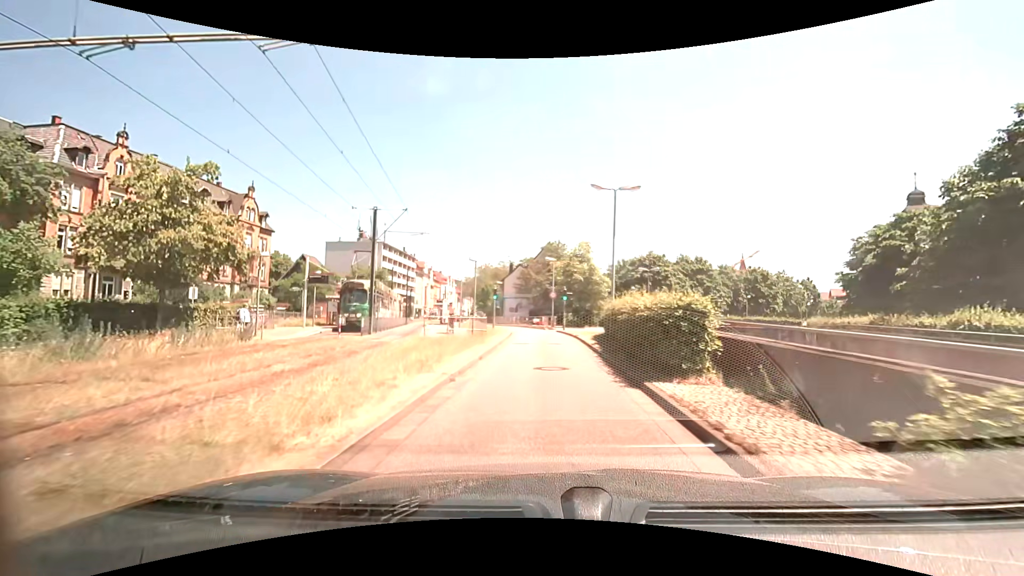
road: secondary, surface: asphalt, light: Day
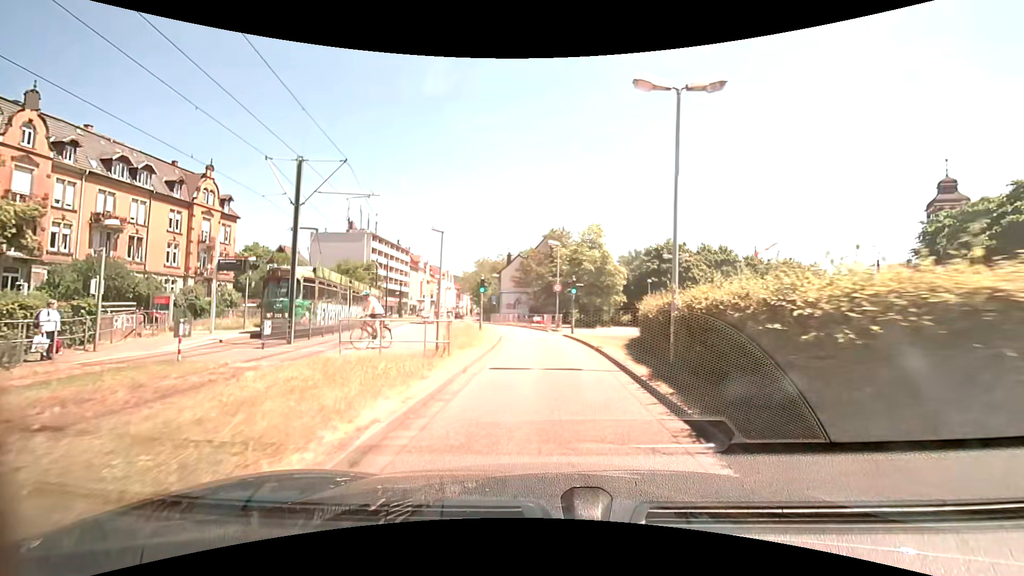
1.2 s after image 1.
(-0.1, +8.9) m; -1°
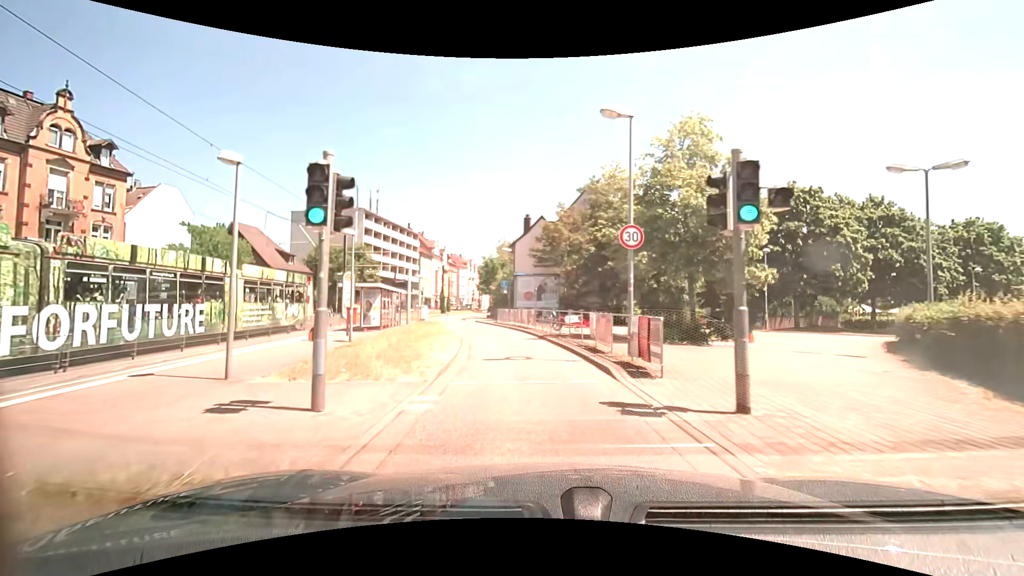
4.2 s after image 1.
(-0.3, +22.7) m; -4°
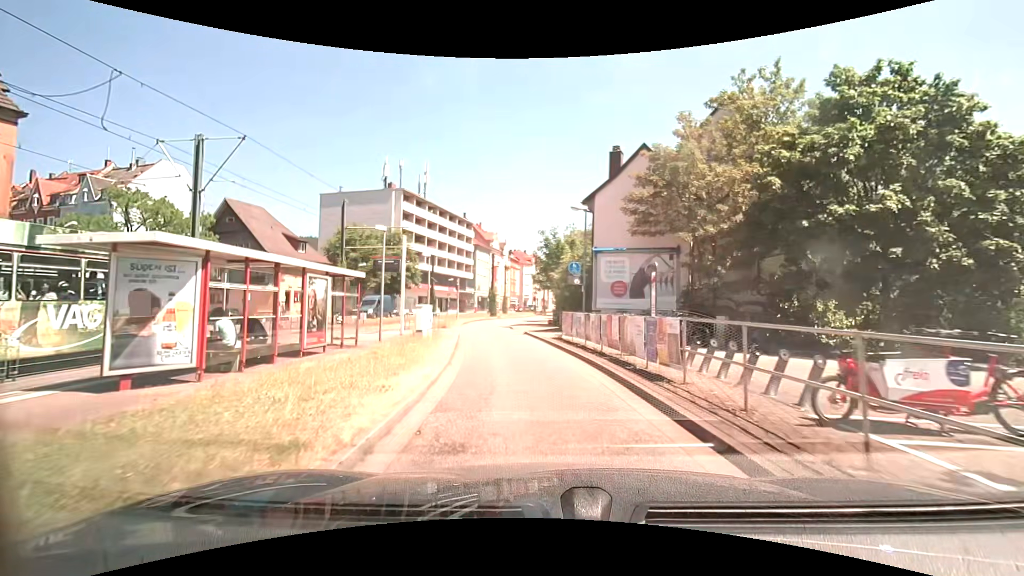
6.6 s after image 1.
(-1.2, +18.4) m; -8°
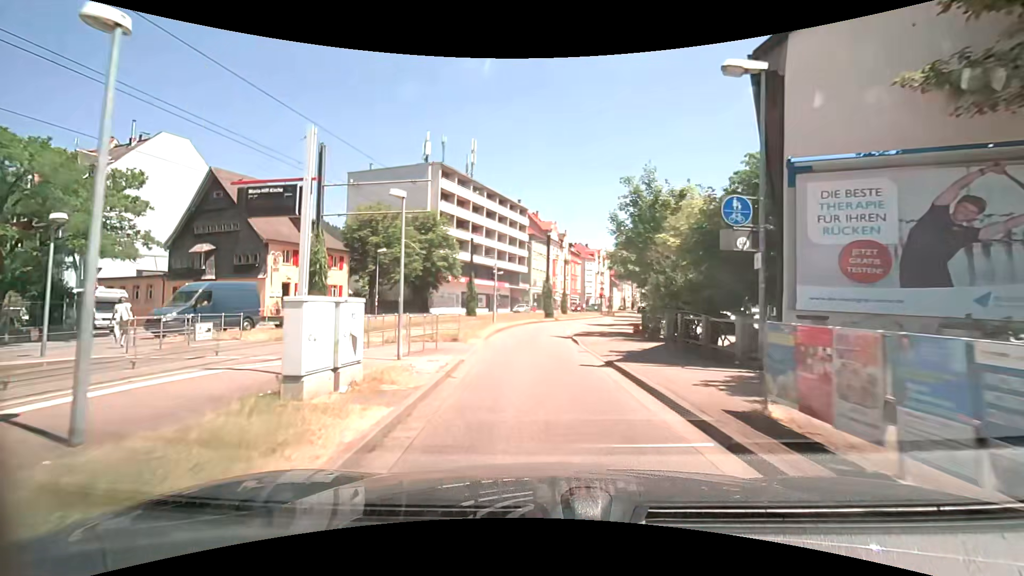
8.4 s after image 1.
(-0.7, +13.7) m; -7°
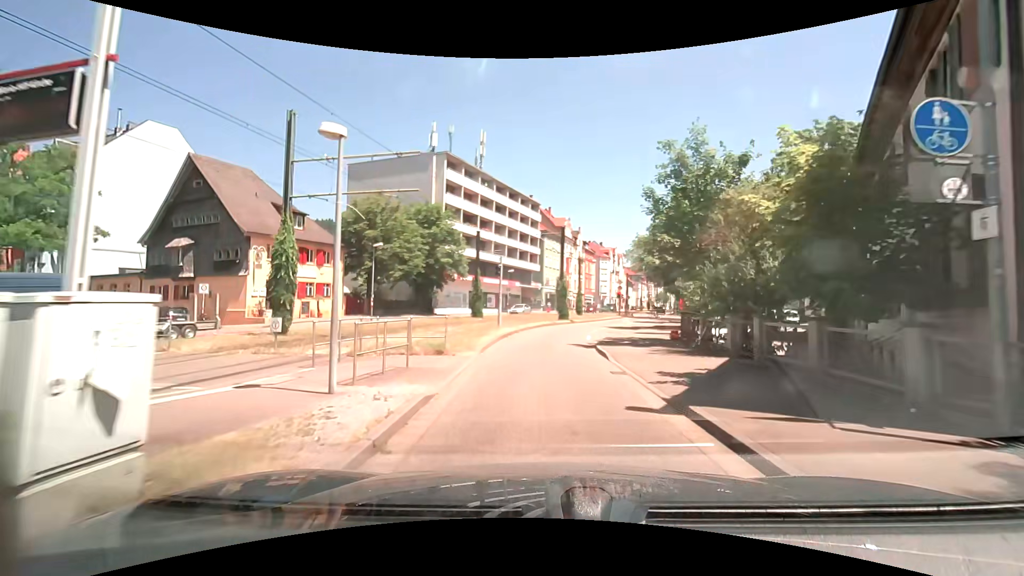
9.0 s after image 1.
(0.0, +4.6) m; -1°
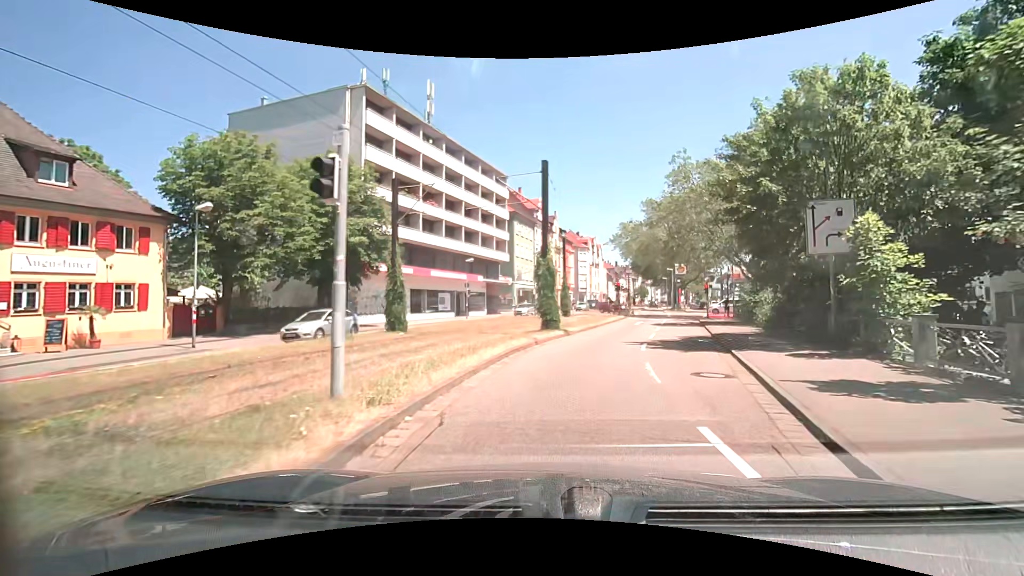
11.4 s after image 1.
(-0.1, +18.1) m; +3°
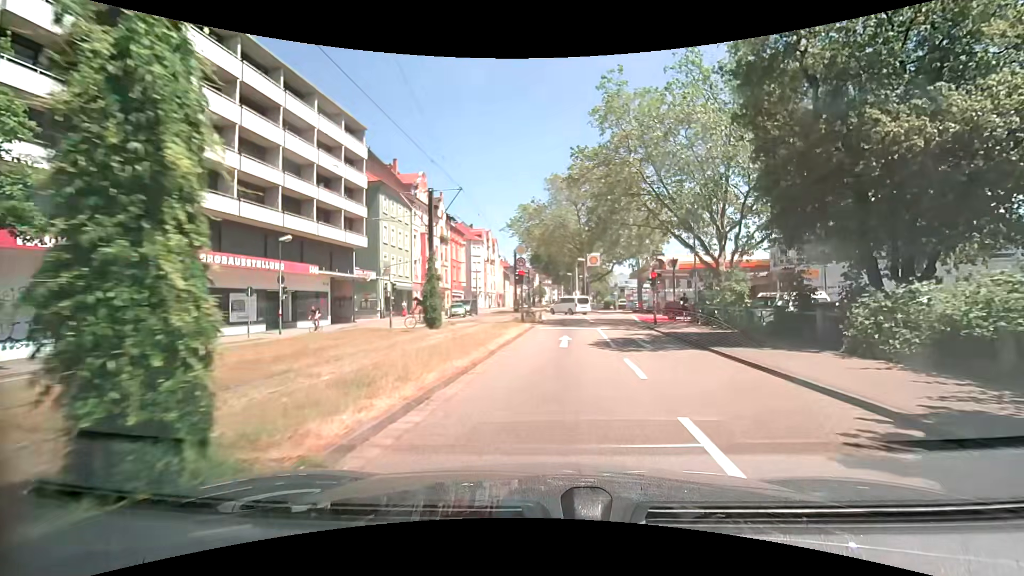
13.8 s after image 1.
(+1.9, +17.9) m; +11°
